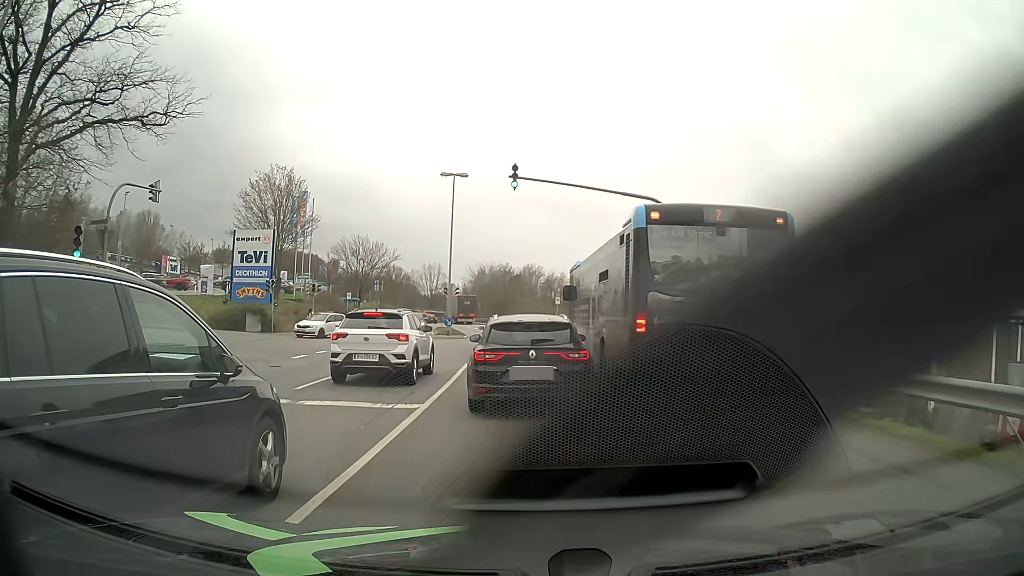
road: tertiary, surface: asphalt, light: Day
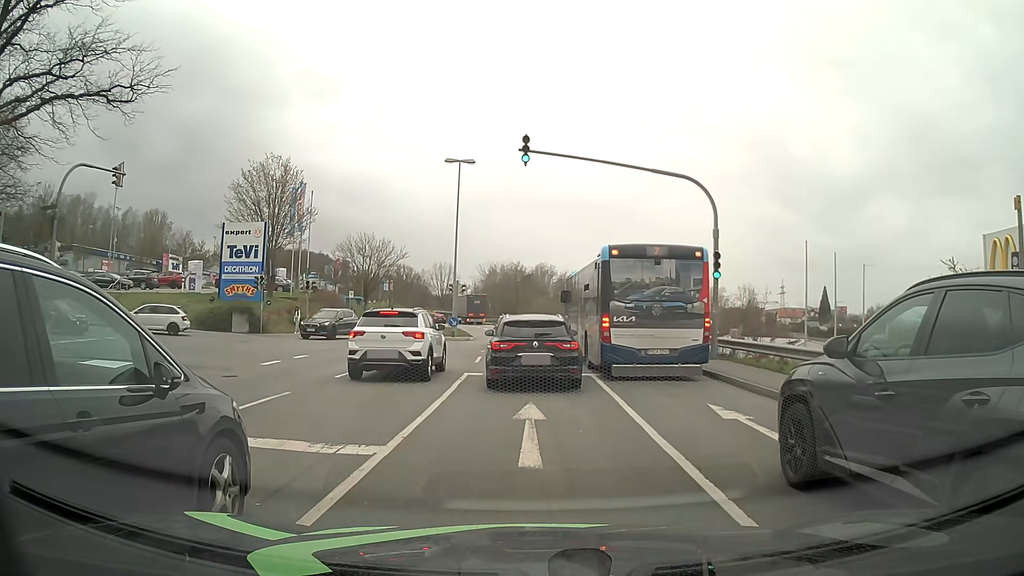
(0.0, +3.9) m; -1°
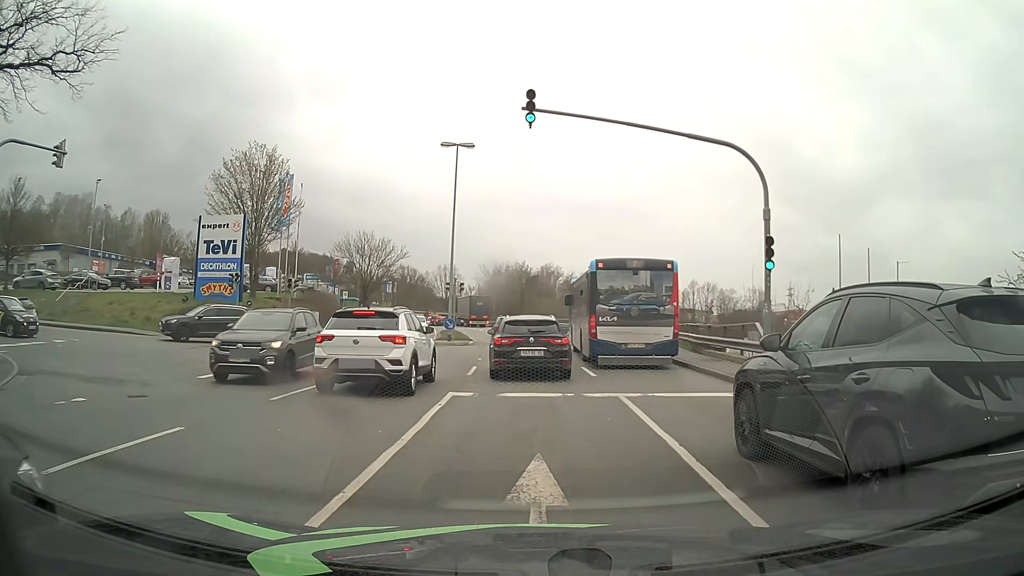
(0.0, +4.4) m; -1°
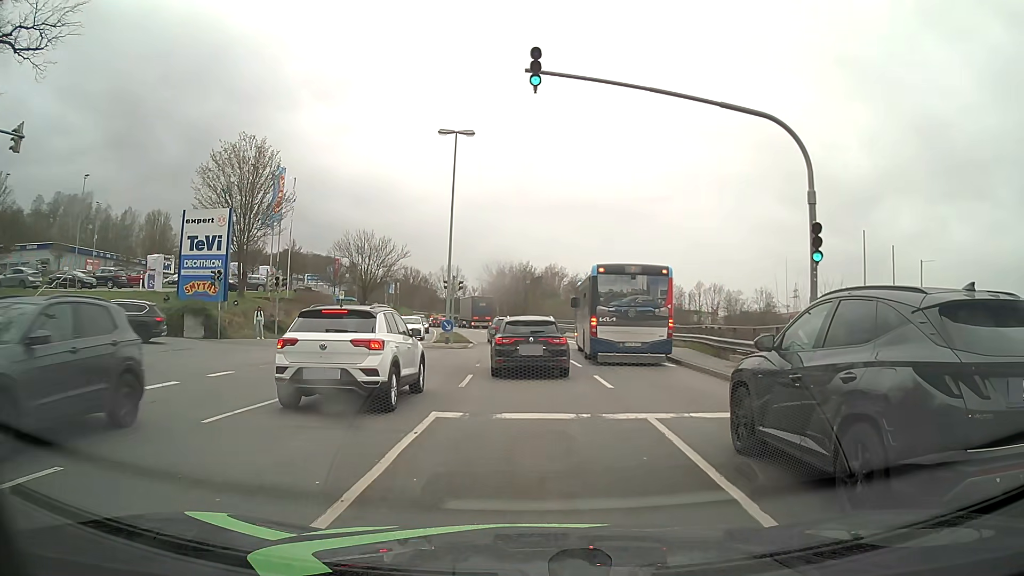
(0.0, +2.7) m; 0°
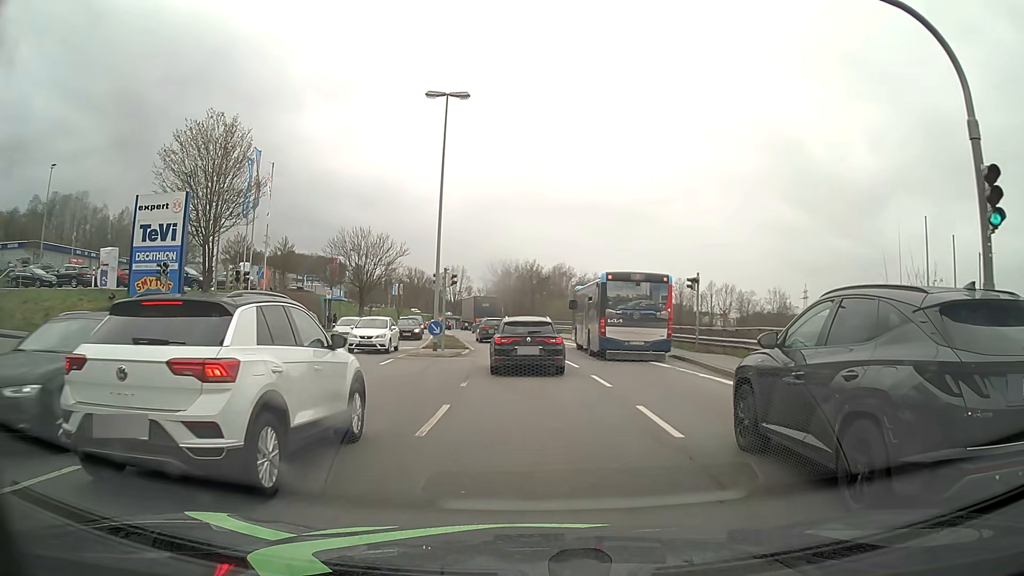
(-0.1, +6.0) m; -2°
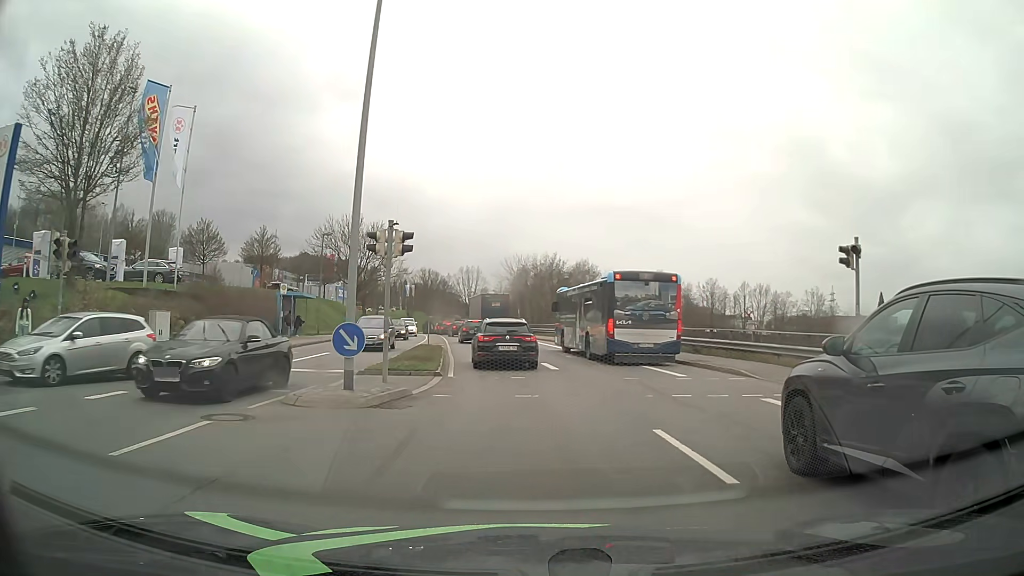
(0.0, +14.4) m; -1°
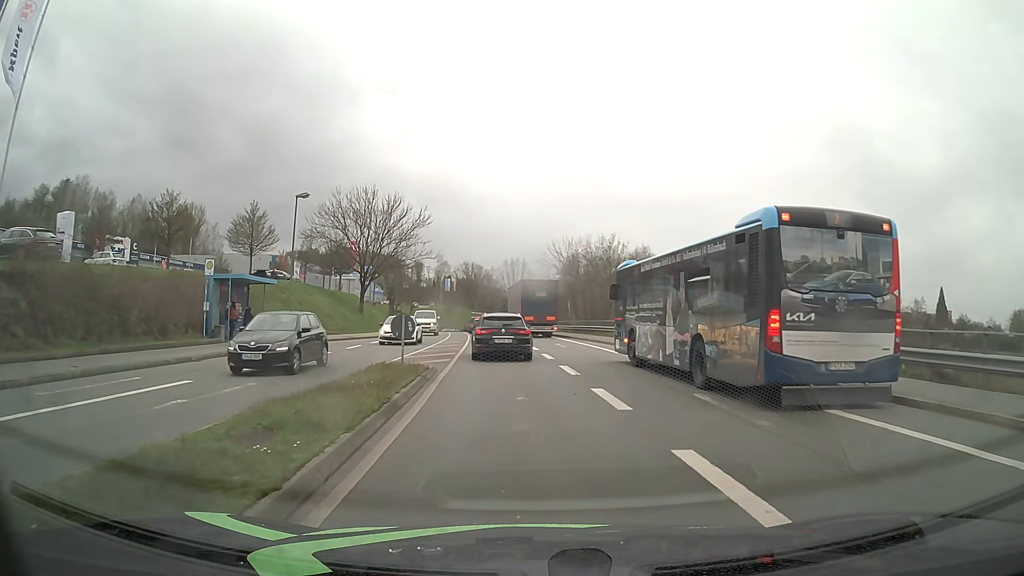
(-0.6, +15.5) m; -4°
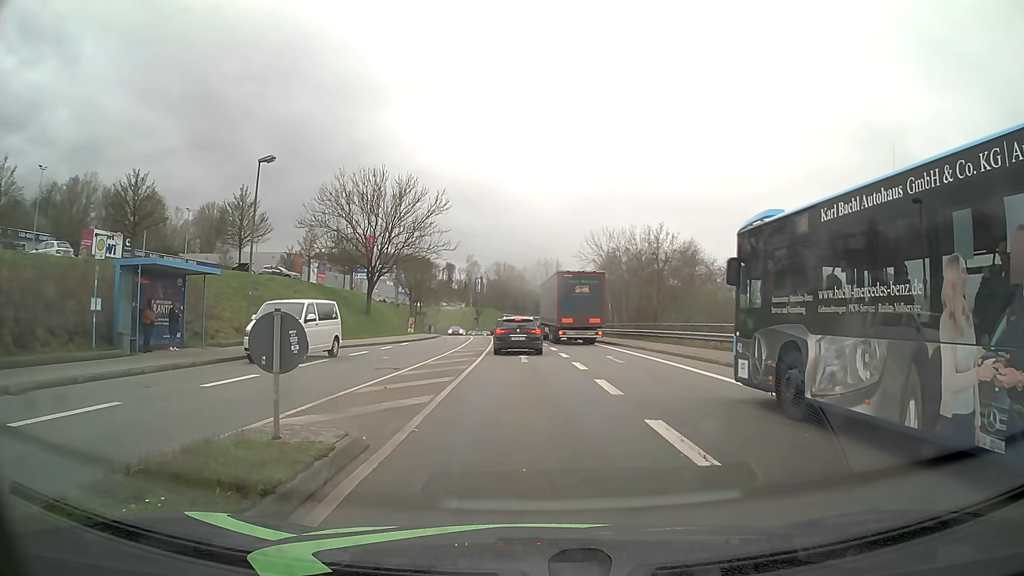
(-0.3, +9.4) m; -3°
(0, +10) (-1, +20) (-1, +30) (-1, +40) (-2, +50) (-3, +60) (-3, +70) (-4, +80) (-5, +90) (-5, +100) m
